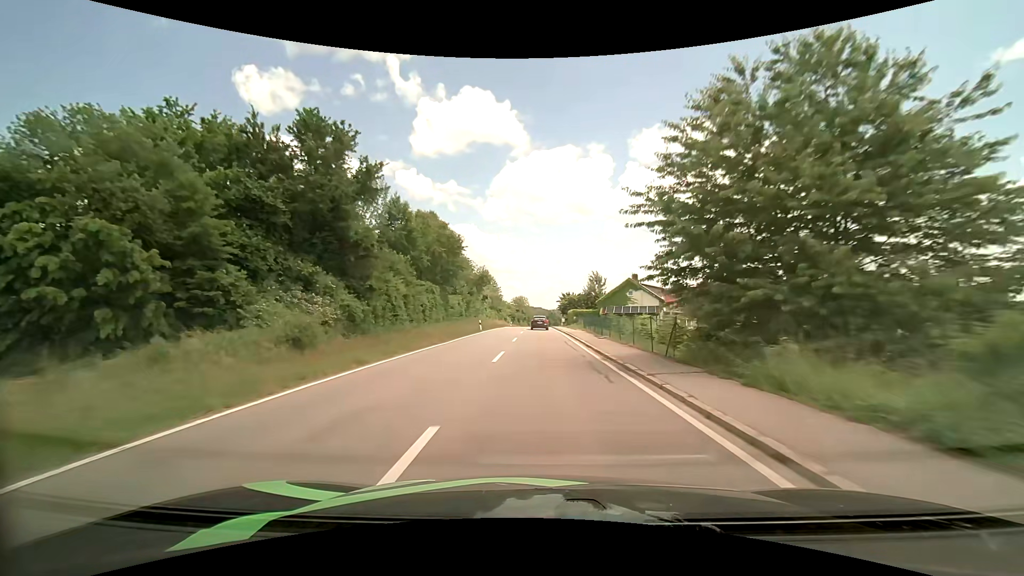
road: tertiary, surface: asphalt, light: Day
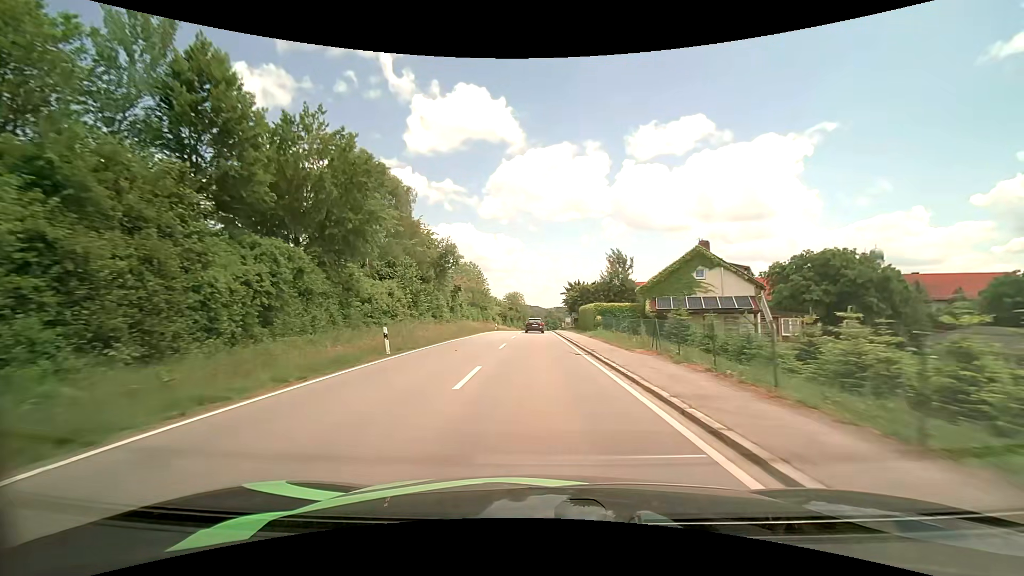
(+0.1, +29.0) m; +1°
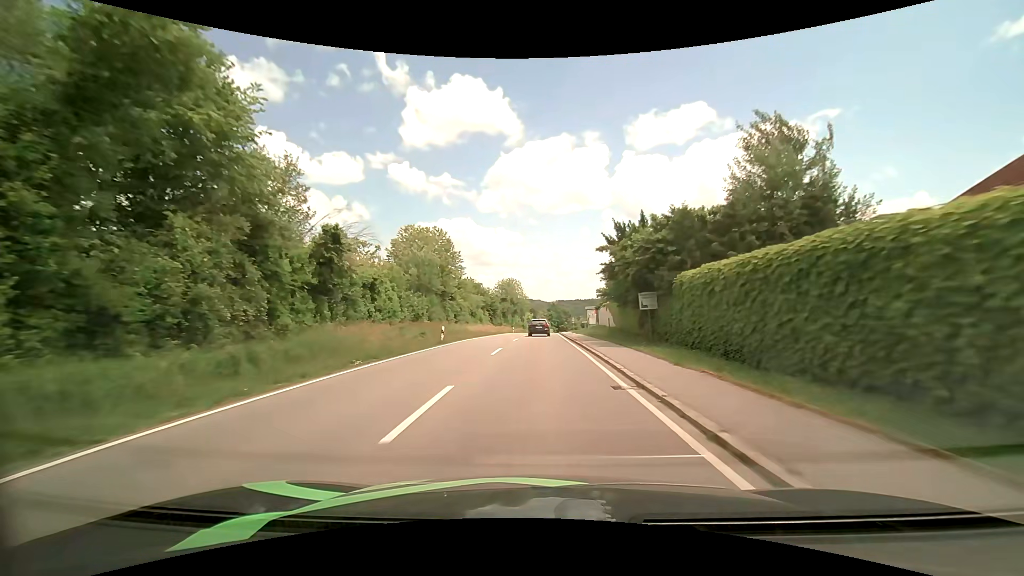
(-0.2, +39.6) m; 0°
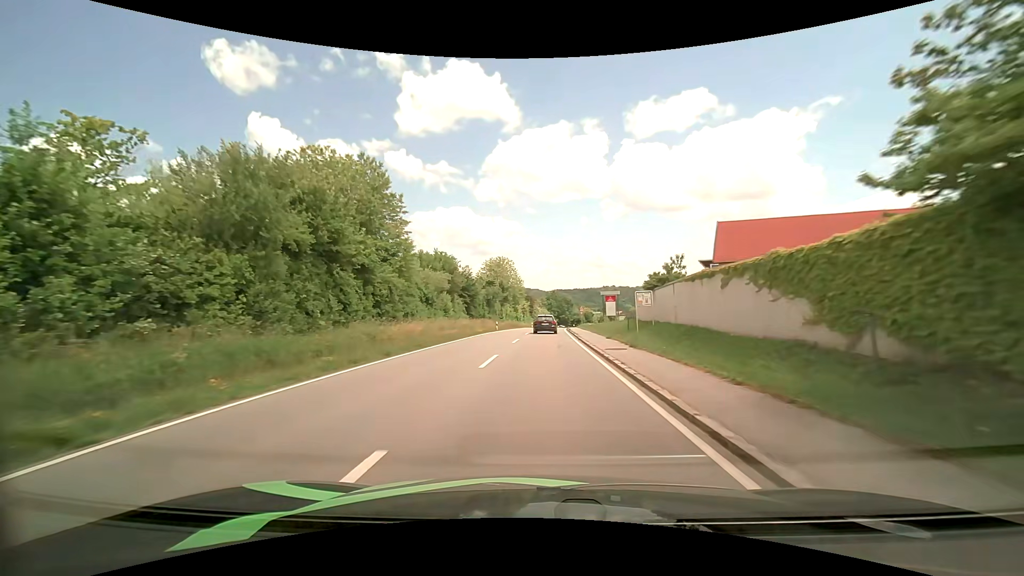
(0.0, +29.2) m; 0°
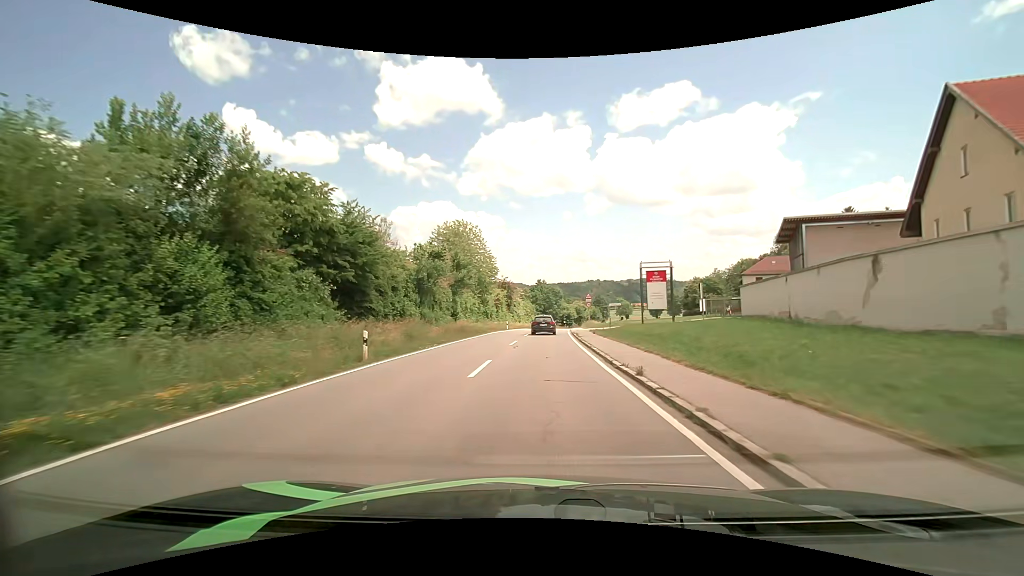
(+0.5, +37.6) m; +2°
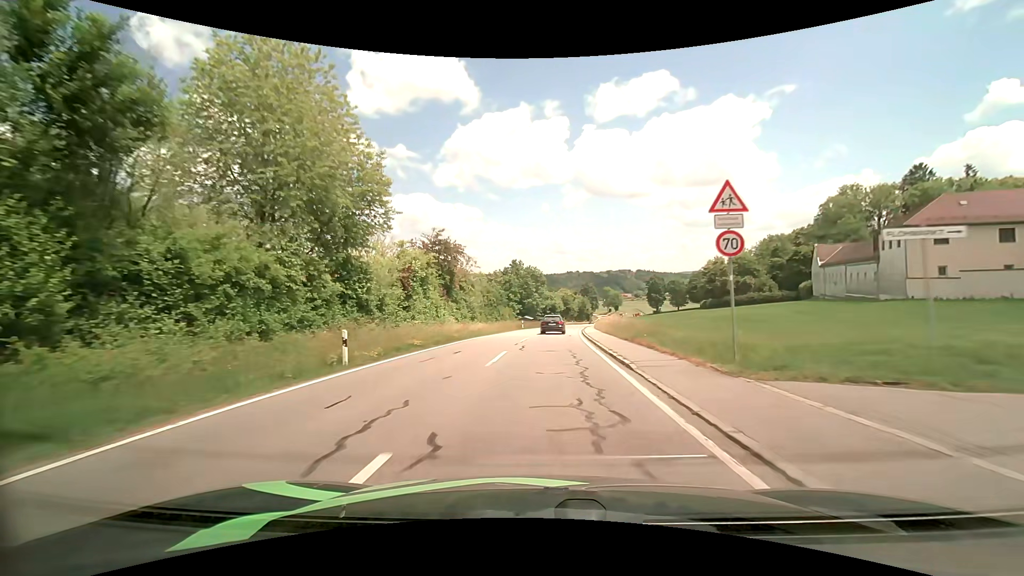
(+1.1, +46.1) m; +2°
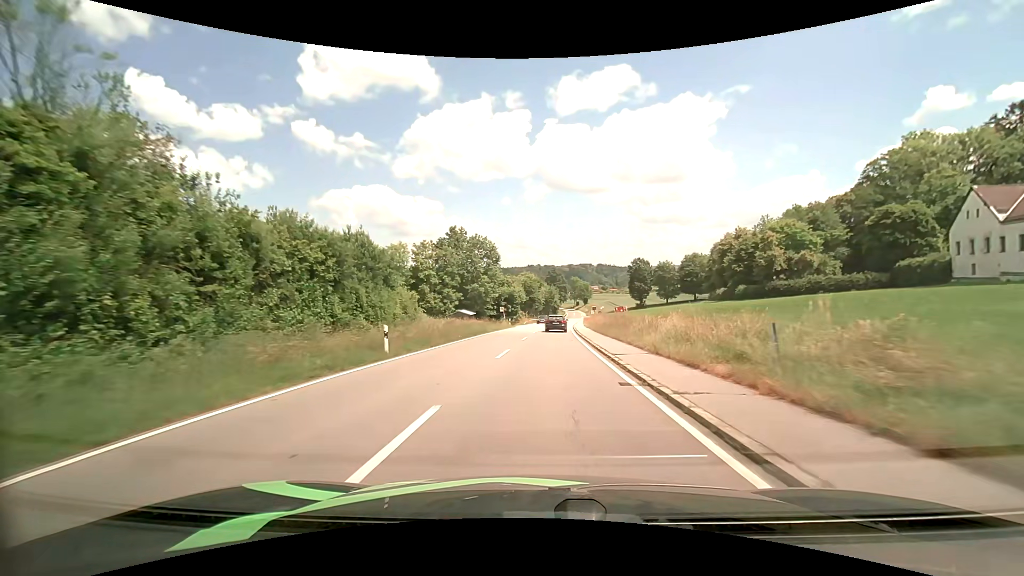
(+1.8, +45.4) m; +5°
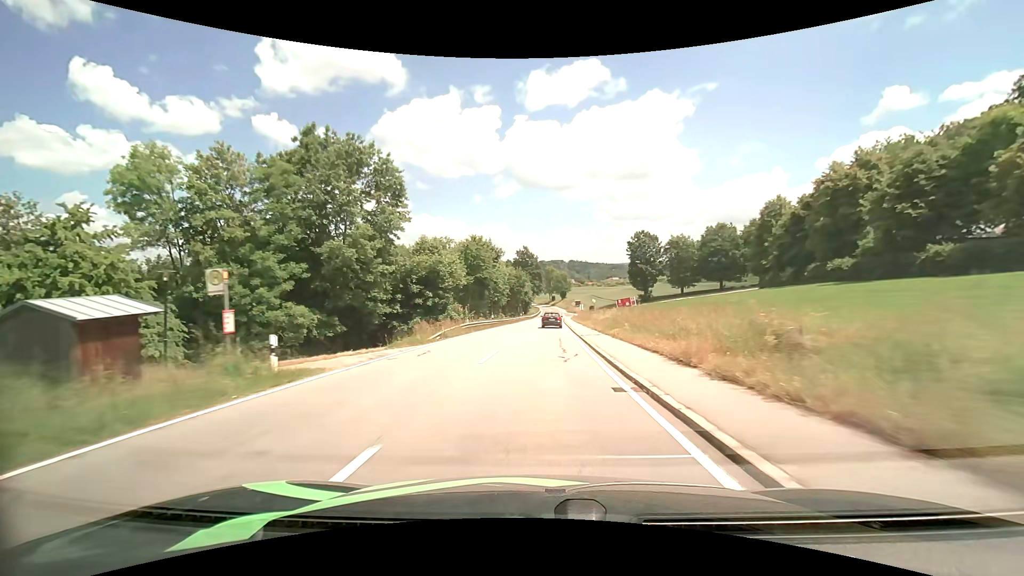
(+1.5, +50.3) m; +3°
(0, +10) (0, +20) (0, +30) (+1, +40) (+1, +50) (+1, +60) (+2, +70) (+2, +80) (+3, +90) (+3, +100) m
